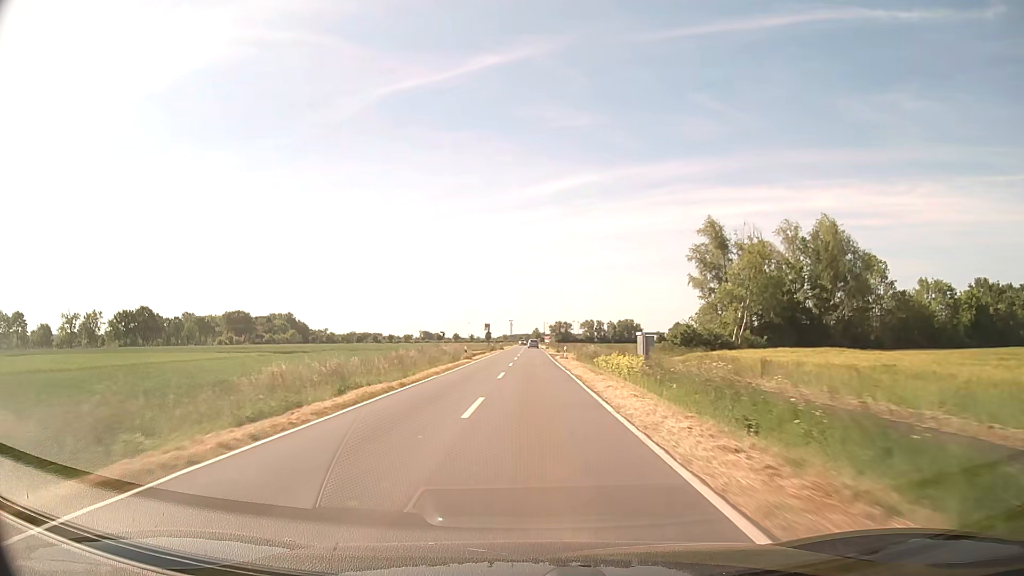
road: secondary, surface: asphalt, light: Day
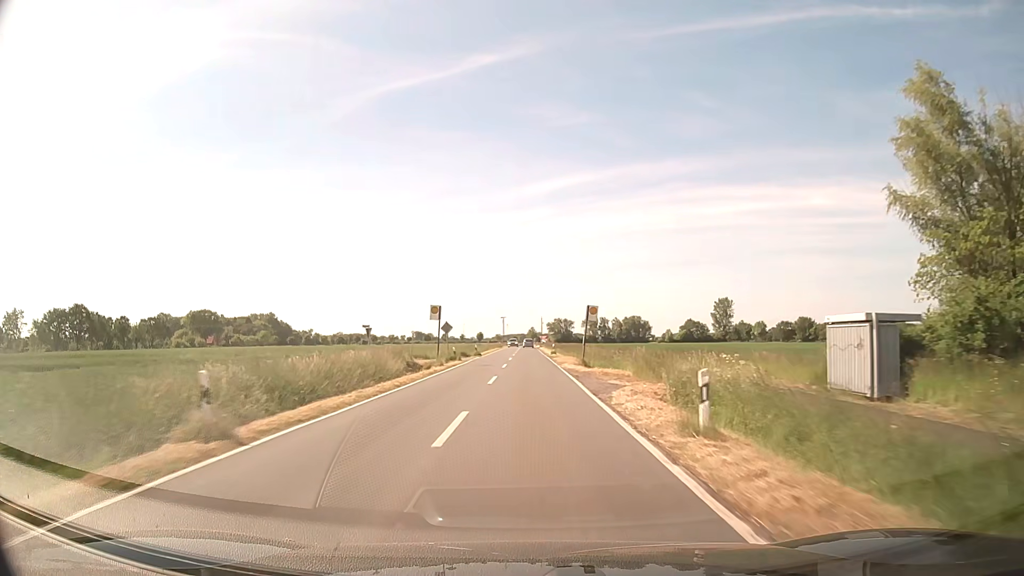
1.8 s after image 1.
(+0.2, +39.6) m; 0°
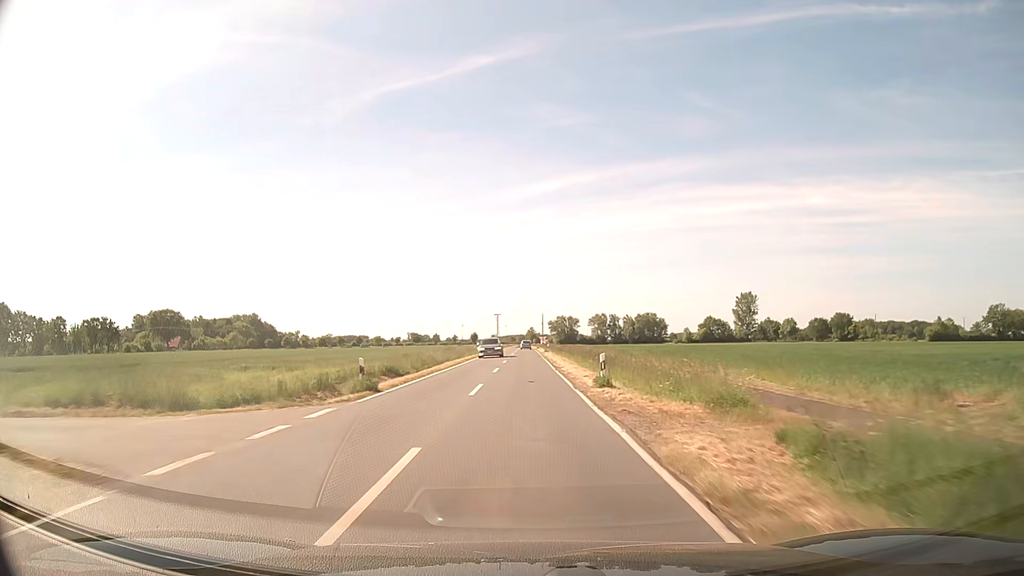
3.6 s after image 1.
(+0.2, +40.5) m; 0°
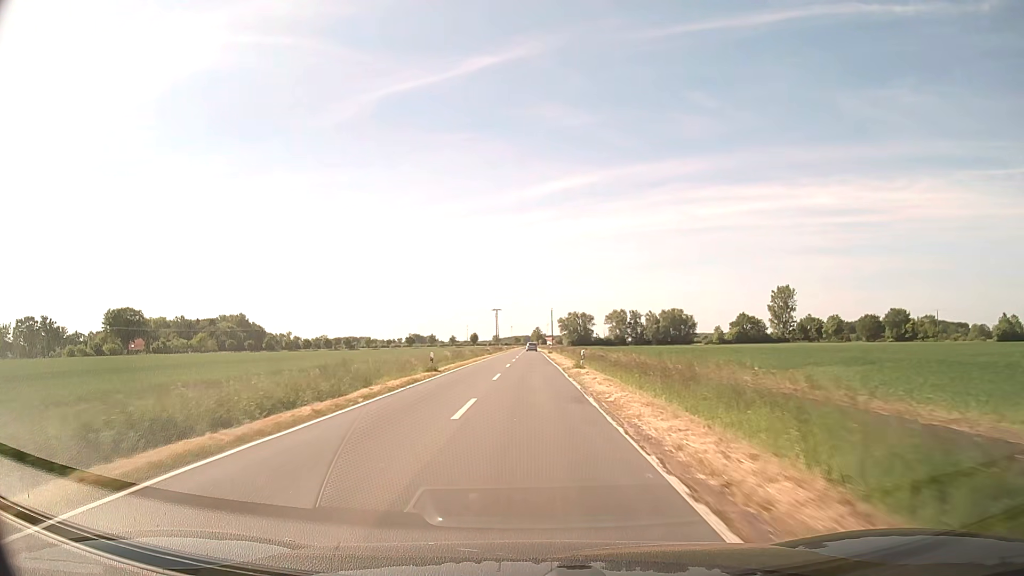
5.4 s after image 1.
(-0.1, +41.3) m; 0°
